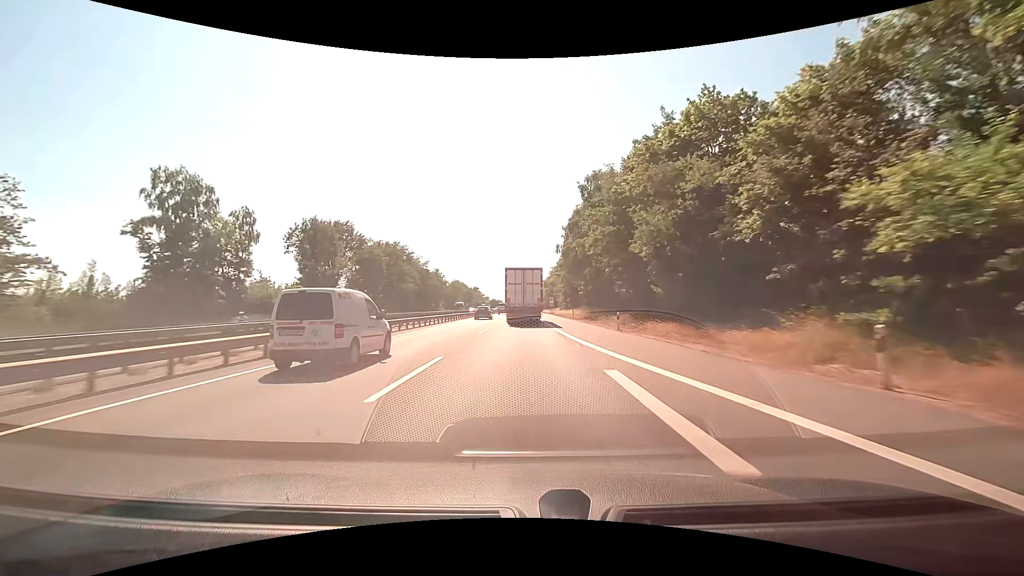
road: motorway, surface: asphalt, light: Day
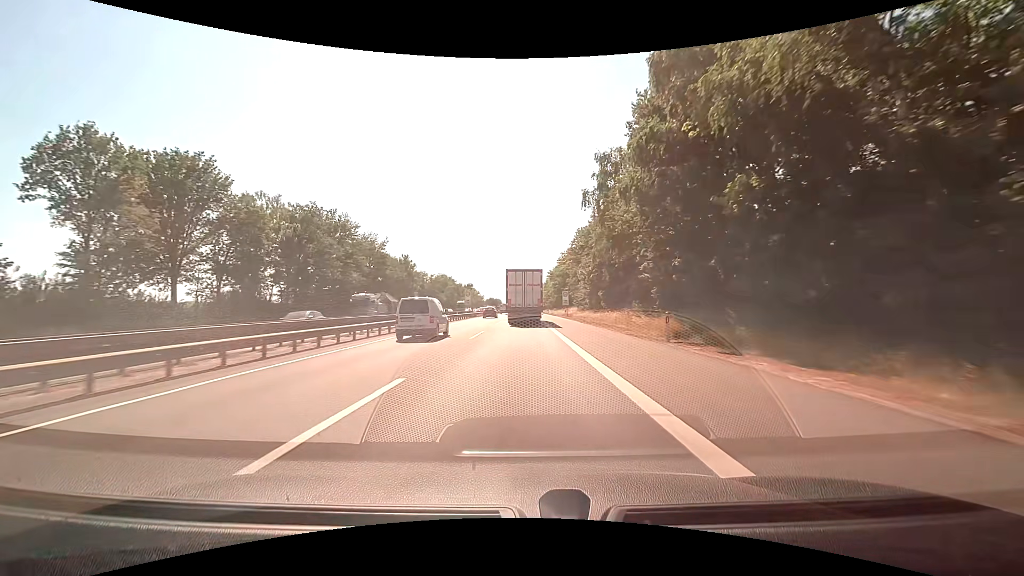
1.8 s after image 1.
(0.0, +40.0) m; 0°
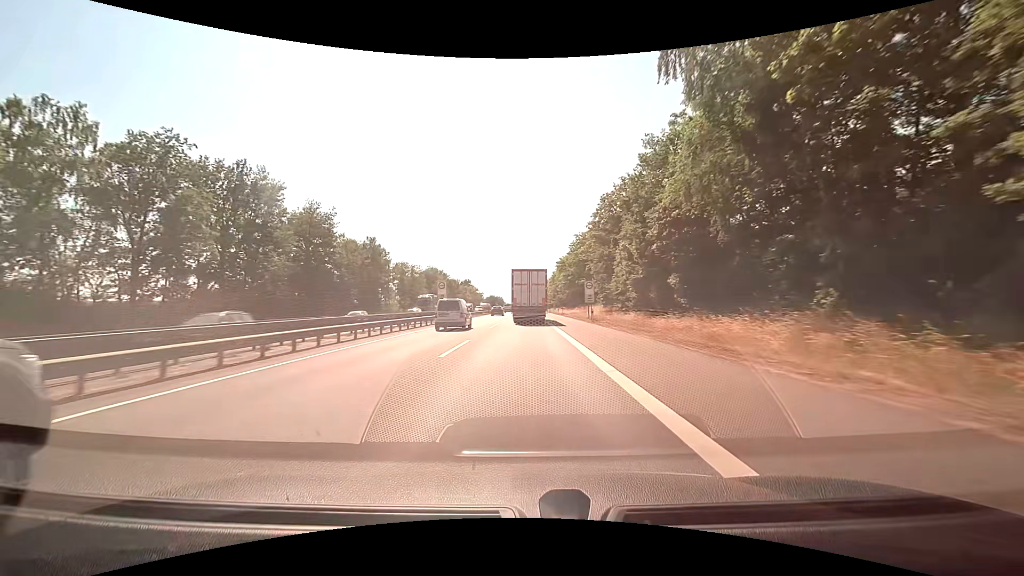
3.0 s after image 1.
(-0.1, +26.4) m; 0°
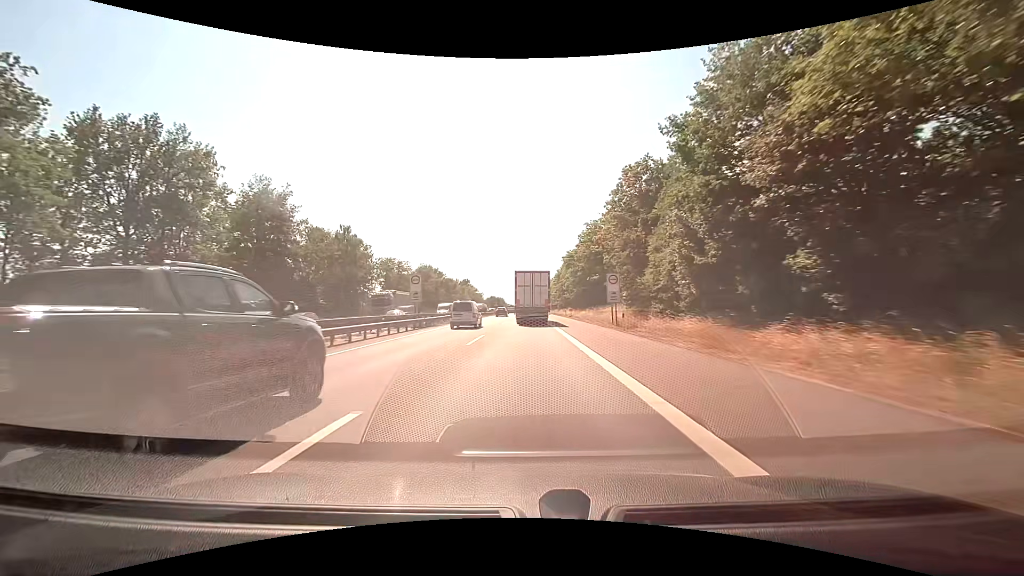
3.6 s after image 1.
(0.0, +13.2) m; 0°
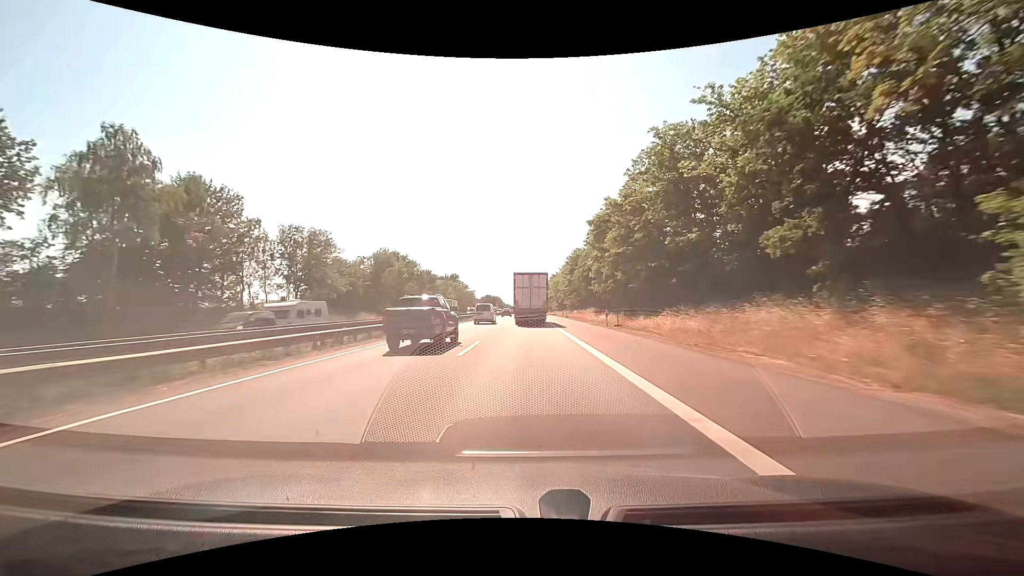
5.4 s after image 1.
(0.0, +40.5) m; 0°
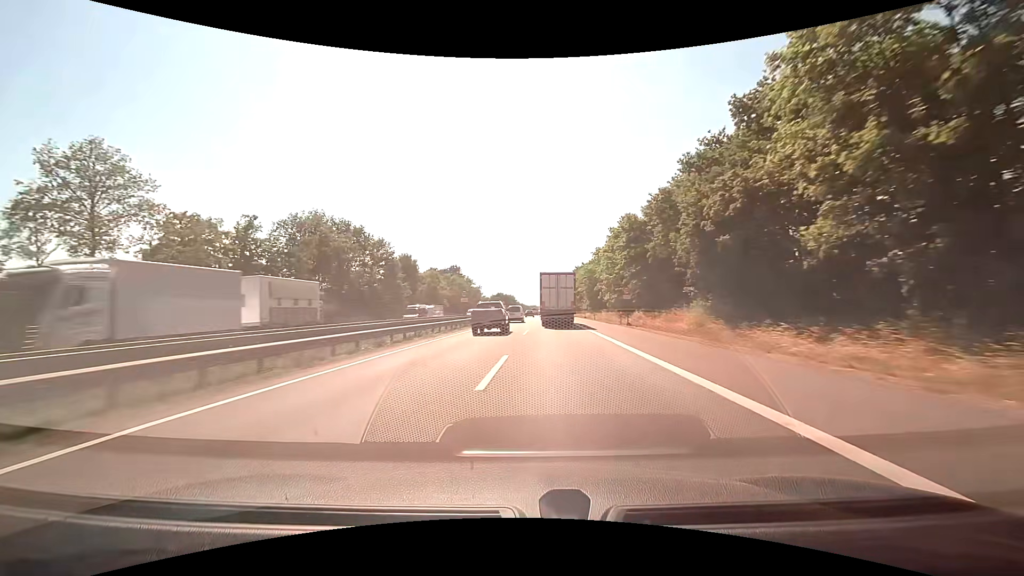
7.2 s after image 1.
(-0.6, +42.4) m; -2°
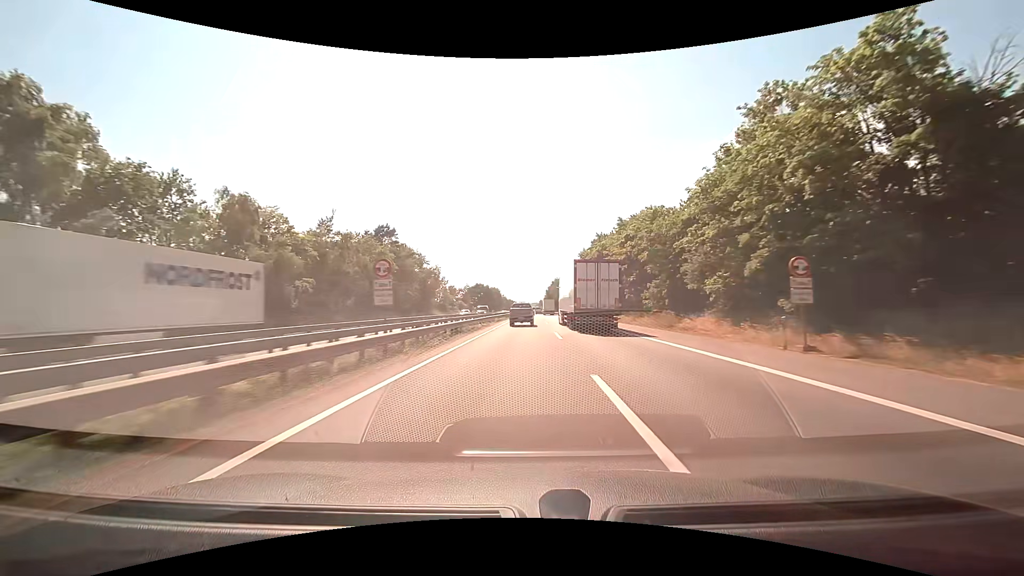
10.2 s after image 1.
(+0.3, +77.5) m; +1°
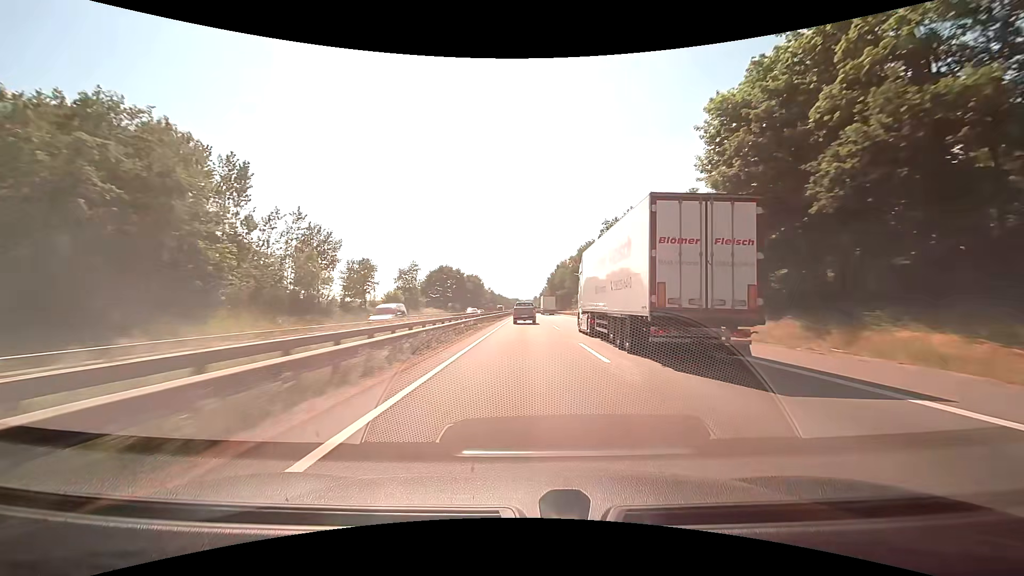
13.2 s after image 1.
(+0.5, +83.6) m; 0°
(0, +10) (0, +20) (0, +30) (0, +40) (0, +50) (0, +60) (+1, +70) (+1, +80) (+1, +90) (+1, +100) m
